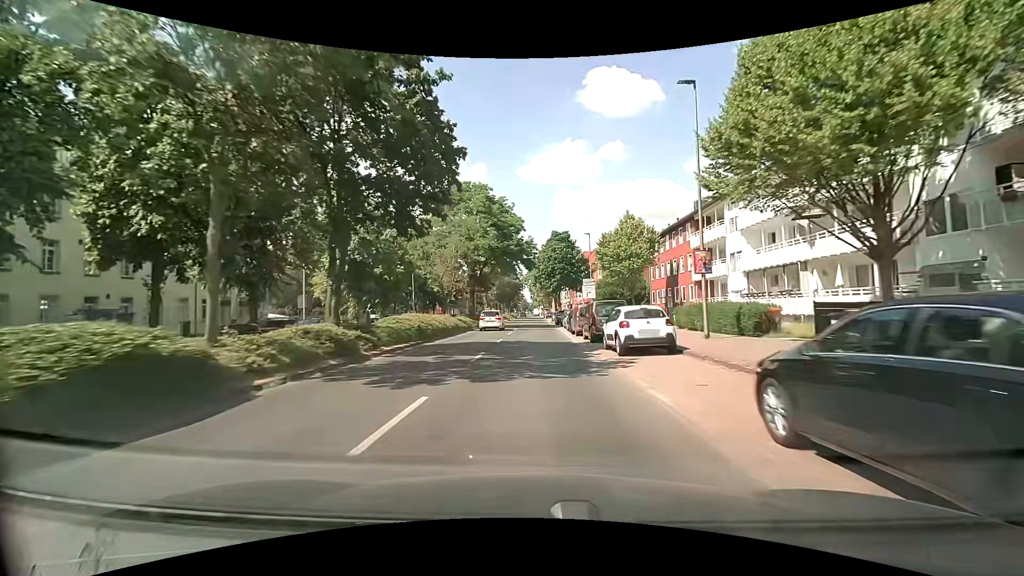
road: secondary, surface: asphalt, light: Day
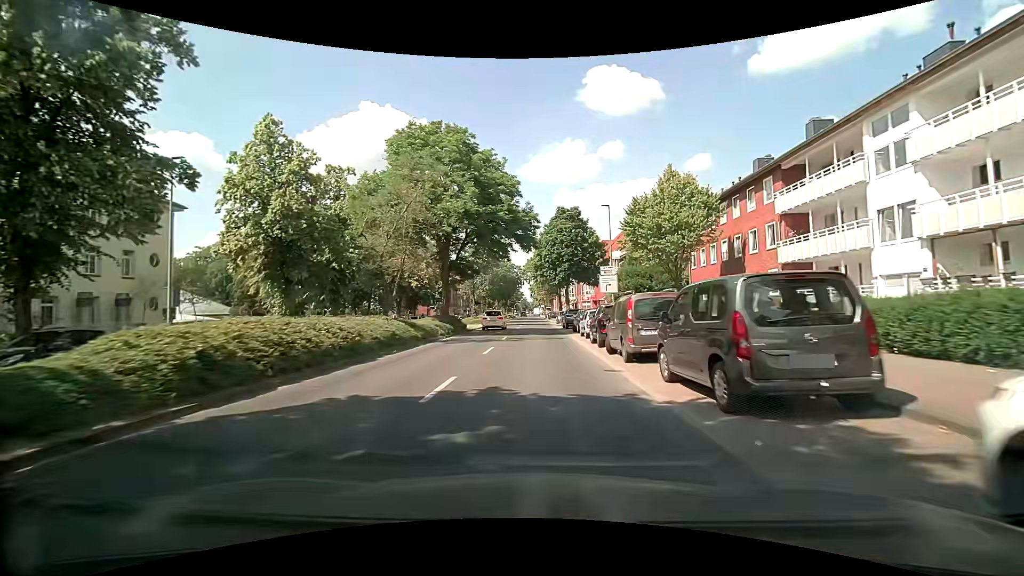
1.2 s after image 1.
(-0.1, +15.3) m; -1°
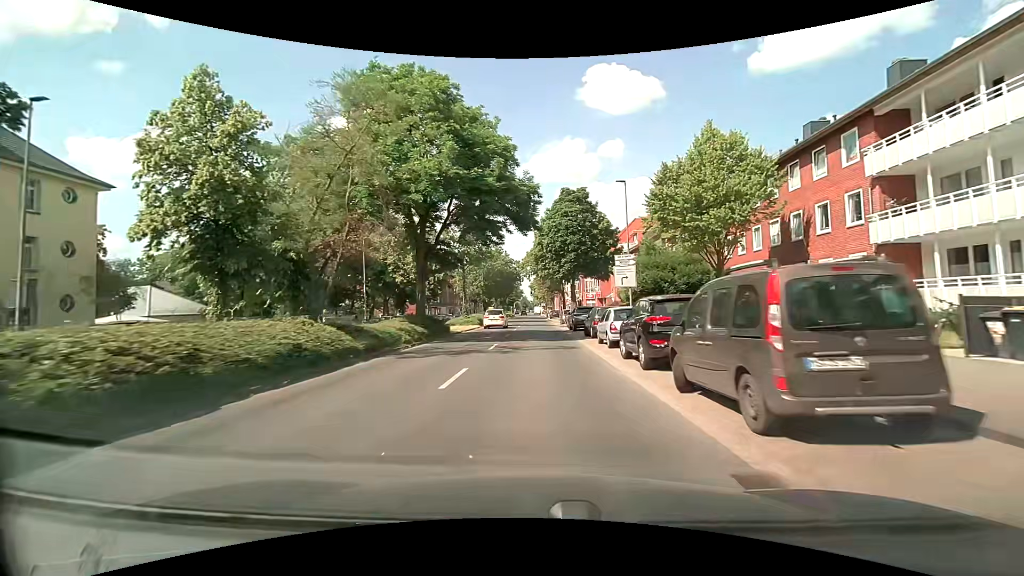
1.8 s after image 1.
(+0.1, +7.6) m; 0°
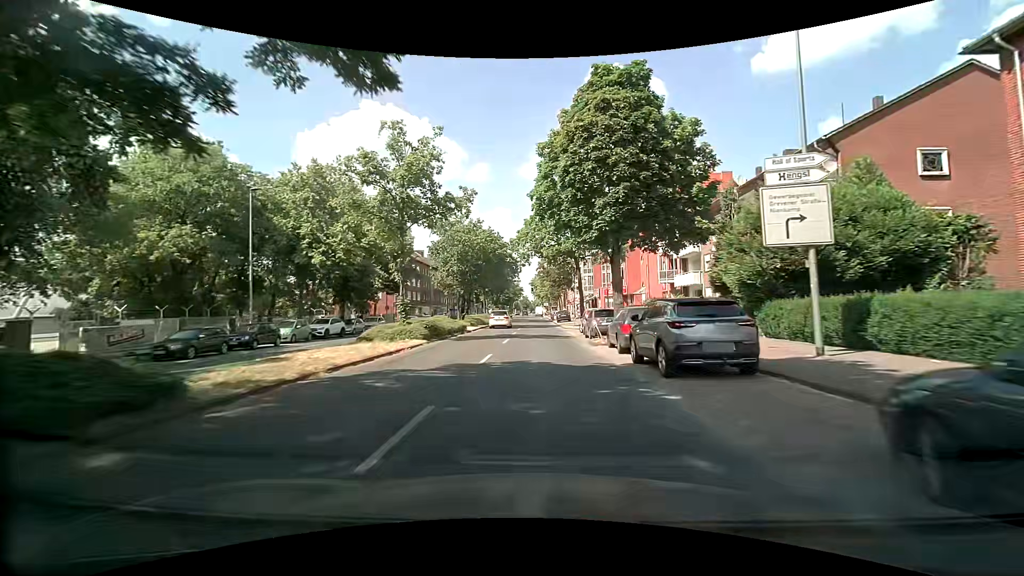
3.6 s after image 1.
(0.0, +22.9) m; +1°
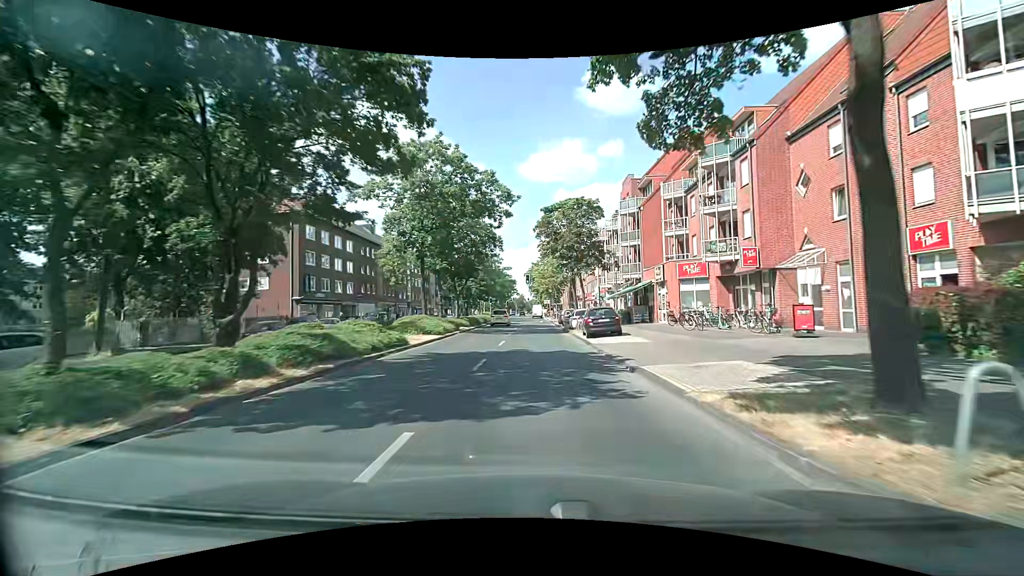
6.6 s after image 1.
(-0.3, +37.3) m; 0°
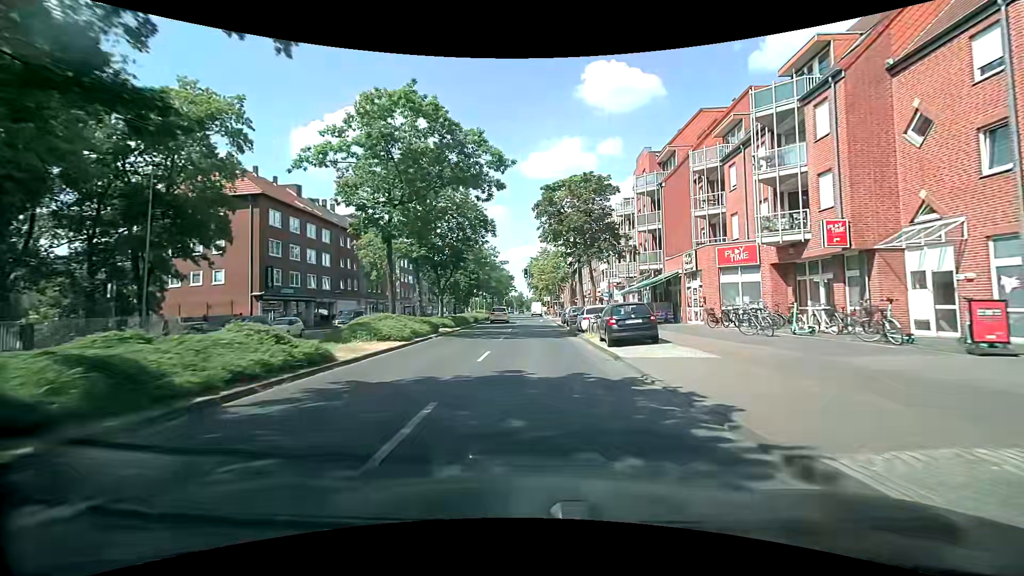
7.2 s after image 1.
(0.0, +7.3) m; 0°
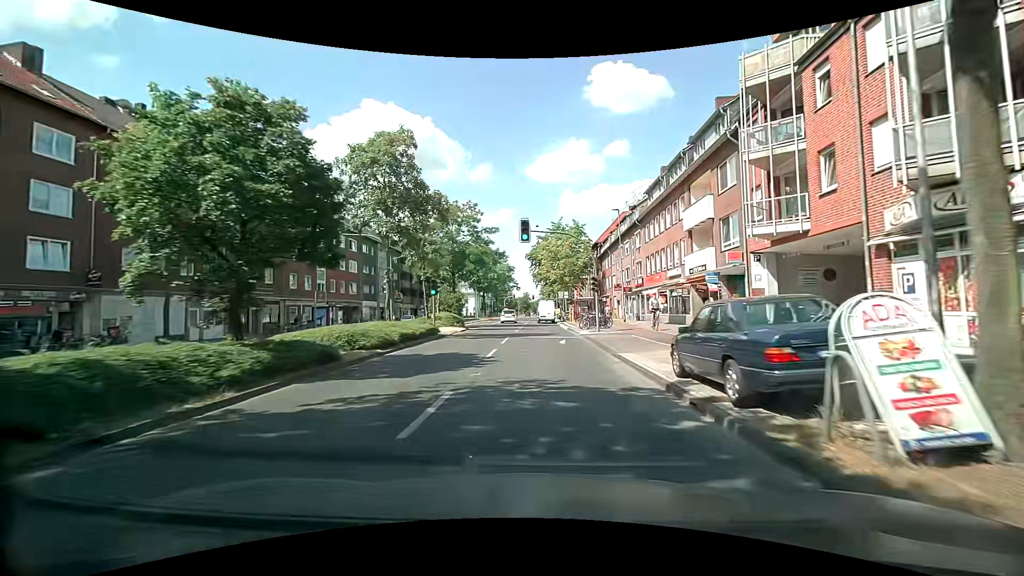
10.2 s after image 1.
(-0.1, +34.8) m; 0°
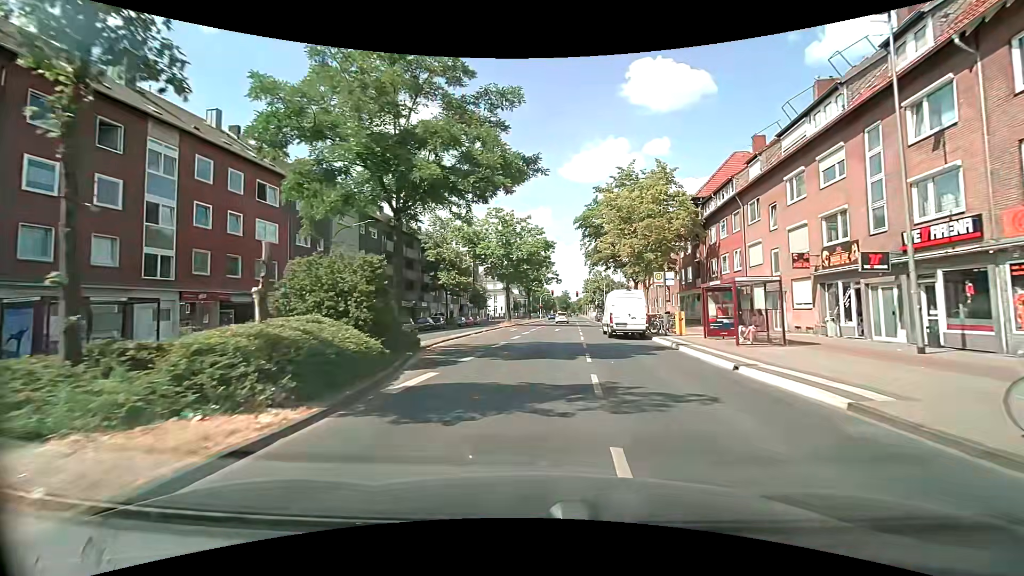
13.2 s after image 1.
(-2.0, +29.8) m; -5°
(0, +10) (0, +20) (+1, +30) (+2, +40) (+4, +50) (+5, +60) (+7, +70) (+8, +79) (+9, +89) (+10, +99) m
